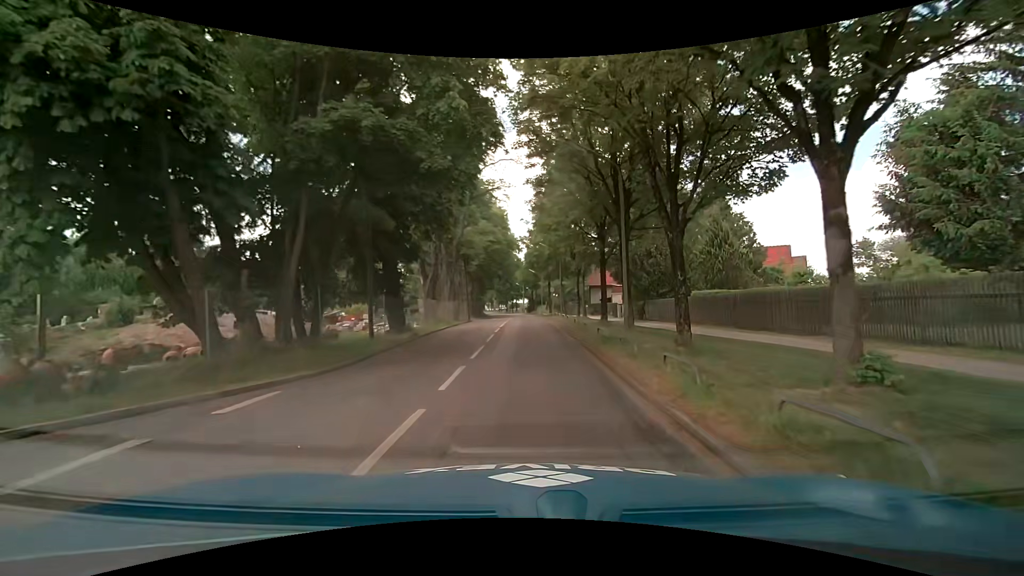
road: tertiary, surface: asphalt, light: Day
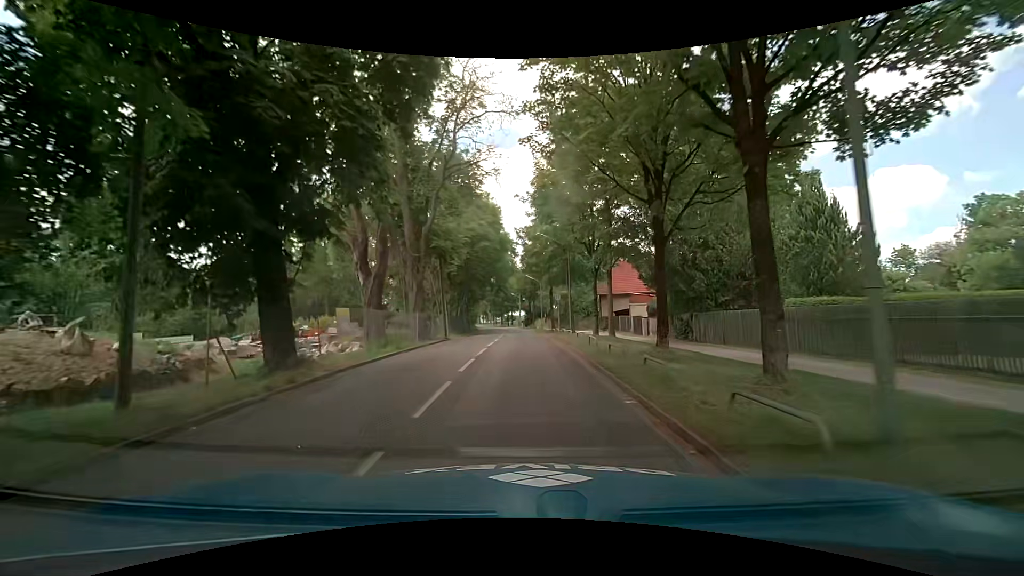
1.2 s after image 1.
(+0.1, +10.8) m; 0°
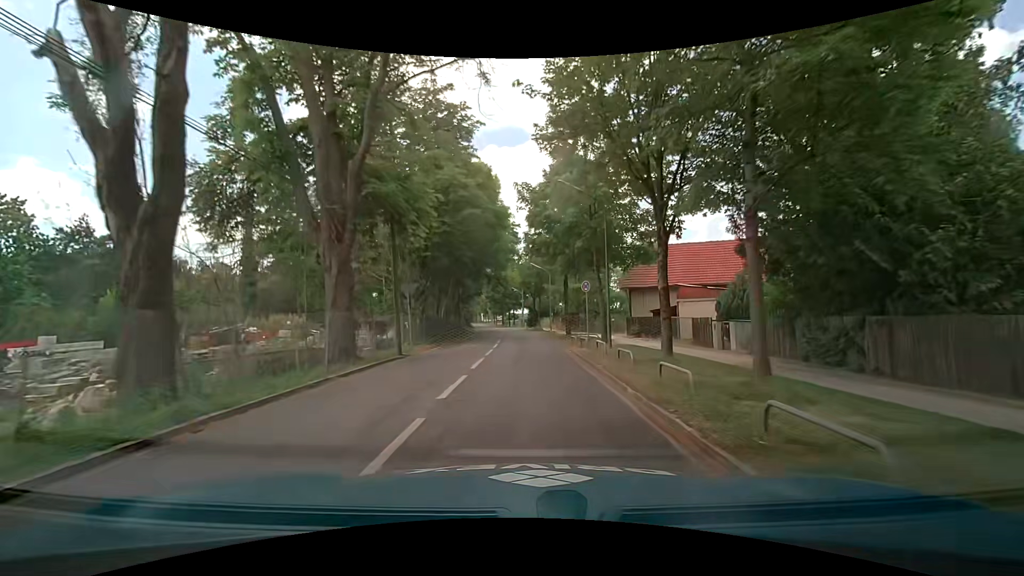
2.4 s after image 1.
(-0.1, +12.2) m; 0°
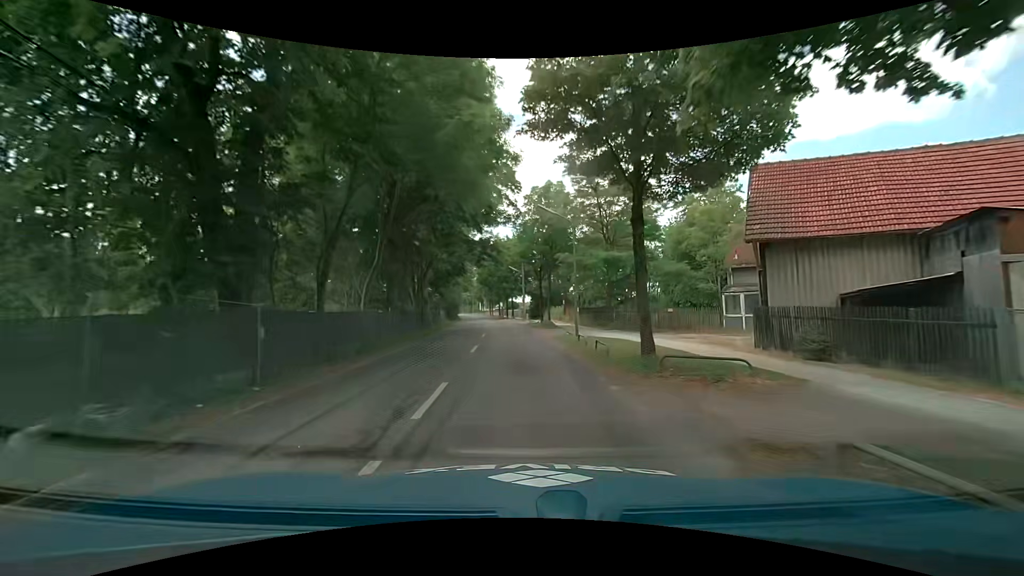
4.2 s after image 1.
(+0.1, +20.1) m; 0°
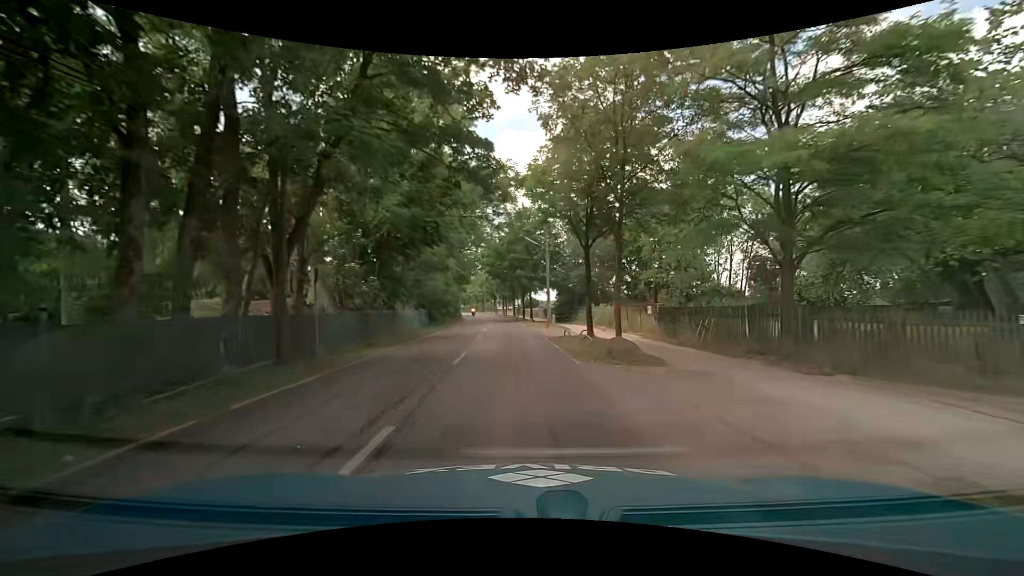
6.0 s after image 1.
(-0.3, +21.4) m; -2°
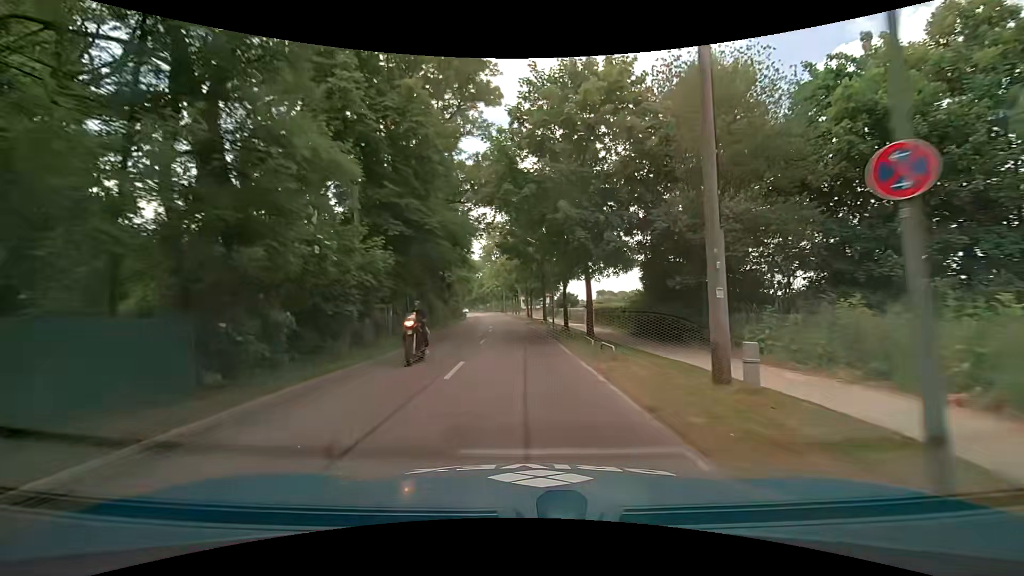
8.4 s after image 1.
(-0.9, +29.5) m; -4°
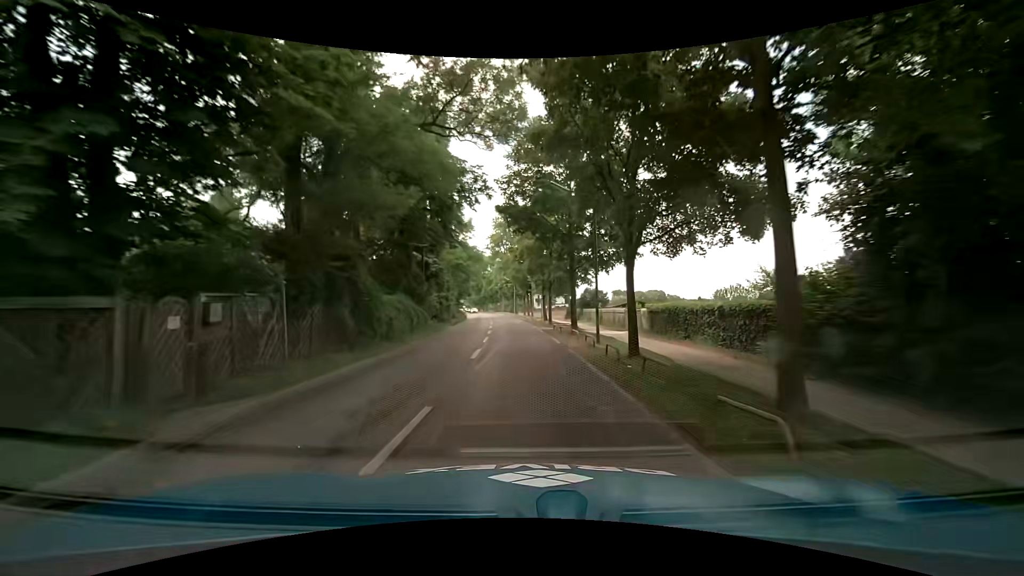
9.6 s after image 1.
(-0.1, +15.0) m; -1°
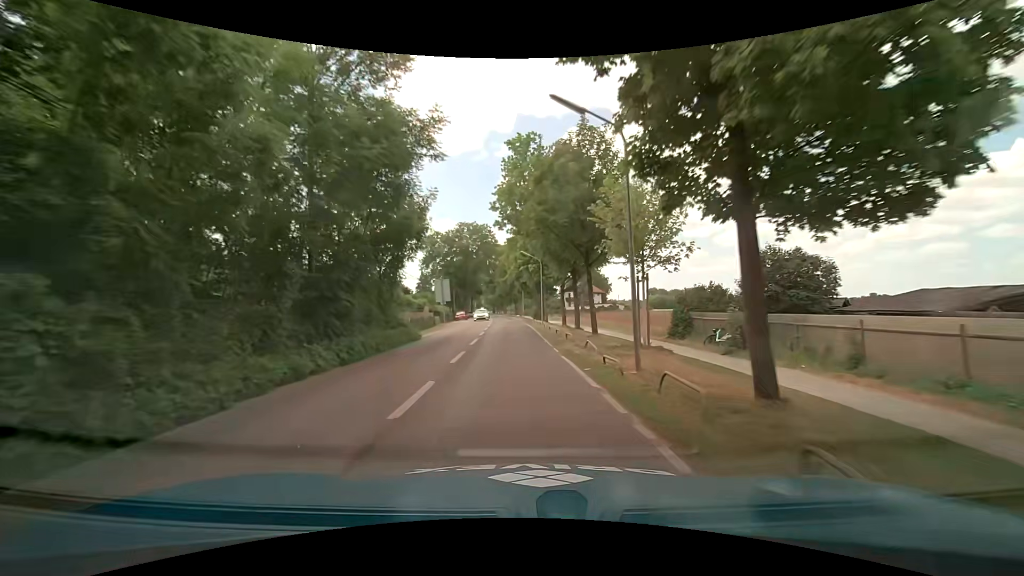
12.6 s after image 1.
(-1.1, +37.8) m; -3°
(0, +10) (0, +20) (-1, +30) (-1, +40) (-2, +50) (-2, +60) (-3, +70) (-3, +80) (-4, +90) (-5, +100) m
